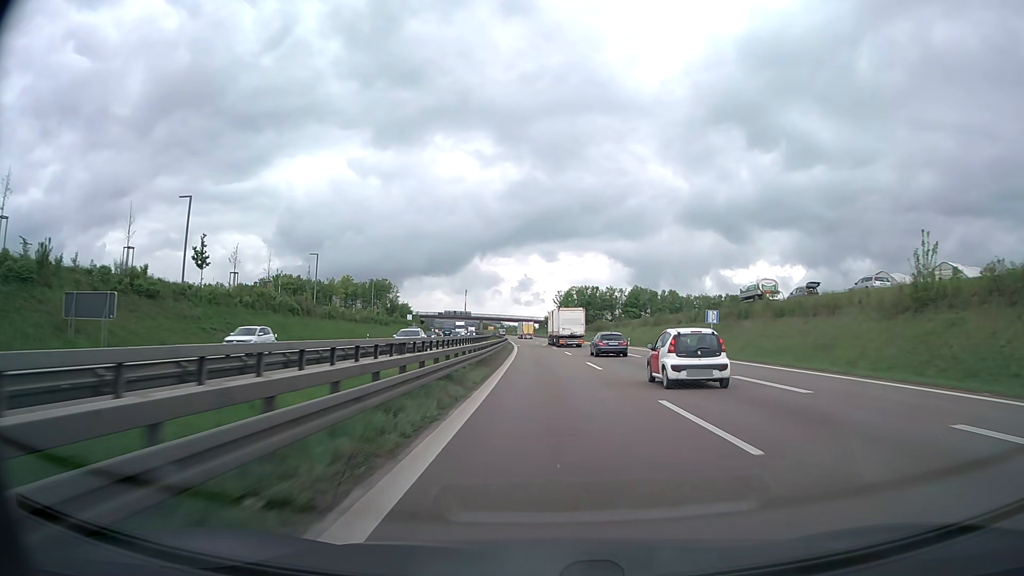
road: trunk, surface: asphalt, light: Day
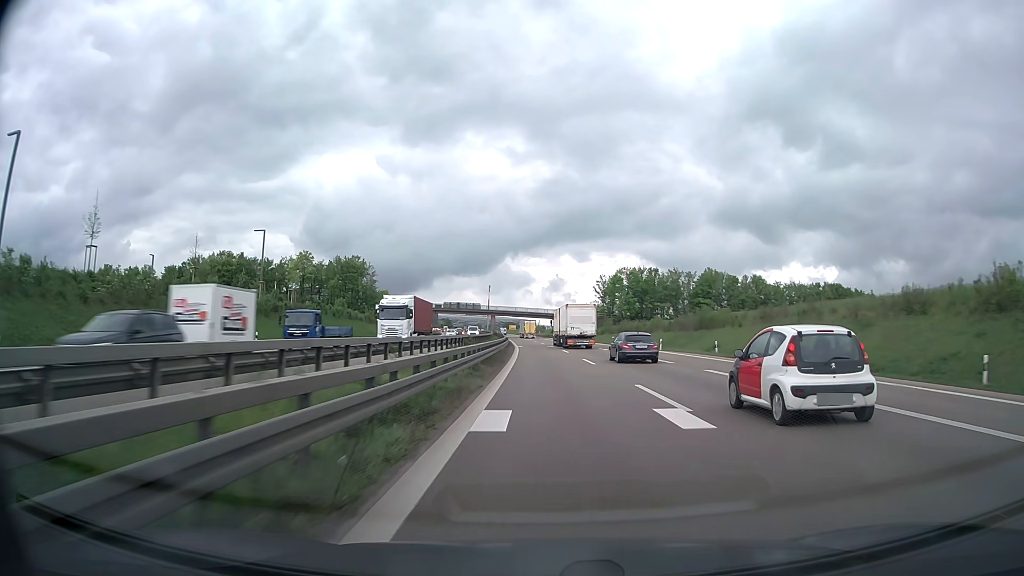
(-1.5, +67.8) m; -3°
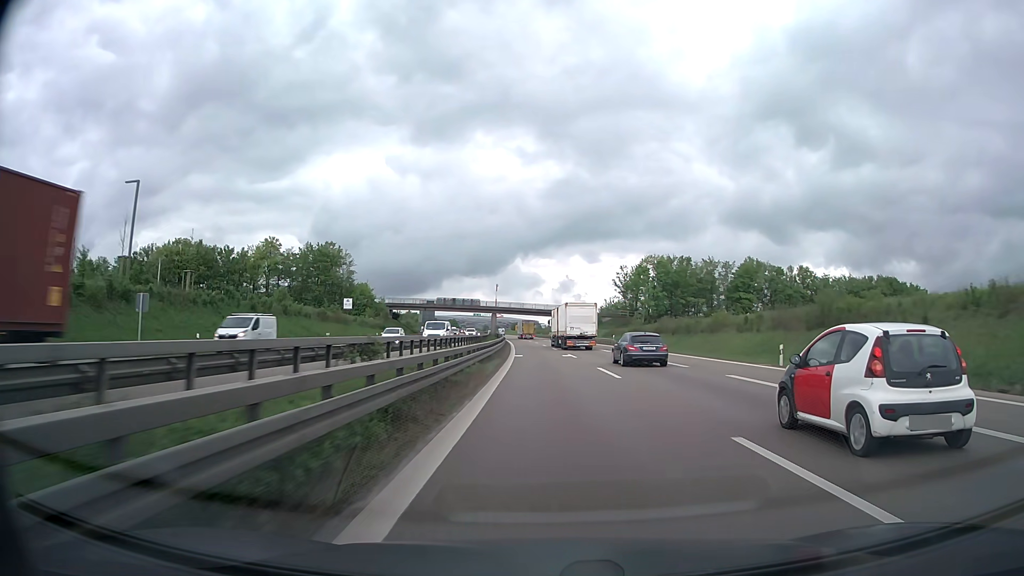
(-0.2, +27.2) m; -1°
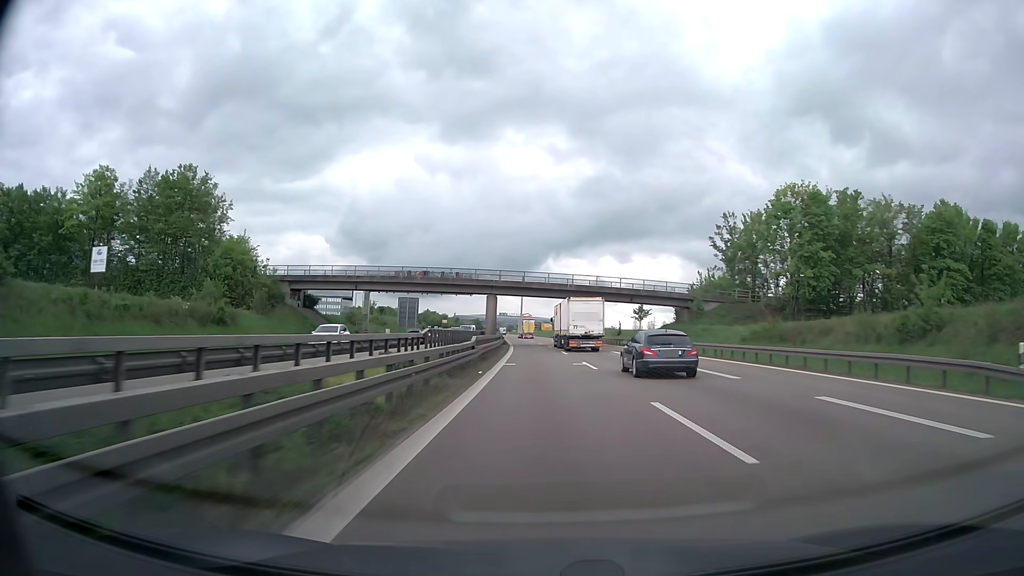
(-1.6, +67.8) m; -3°
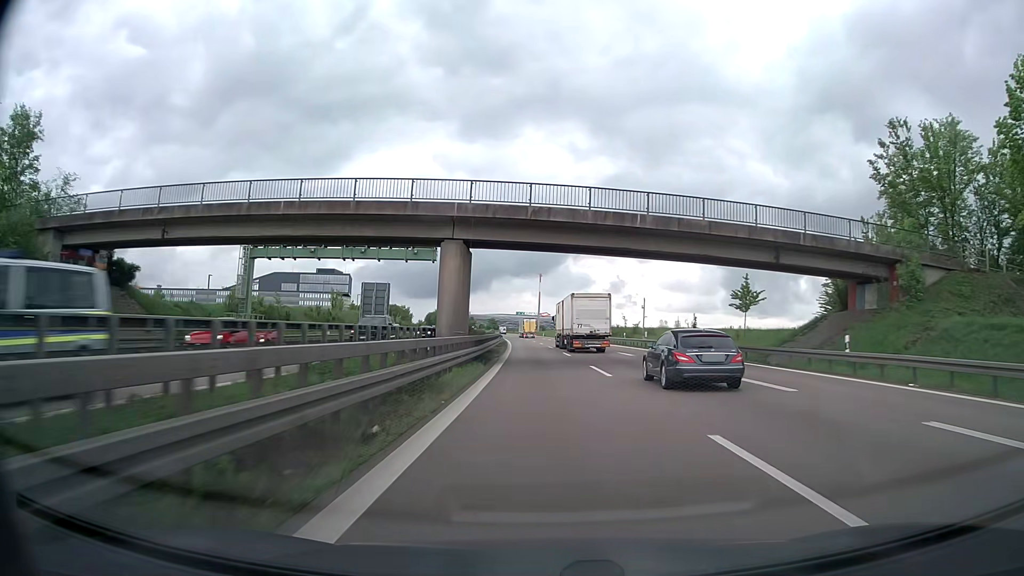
(-0.6, +40.3) m; -2°
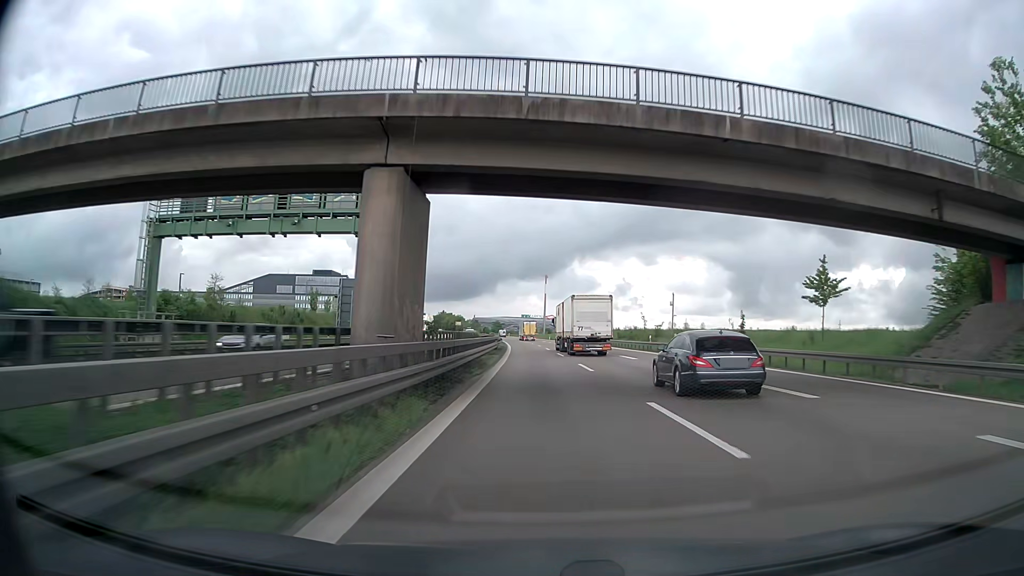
(0.0, +13.5) m; 0°
(0, +10) (0, +20) (0, +30) (0, +40) (-1, +50) (-1, +60) (-2, +70) (-2, +80) (-3, +90) (-3, +100) m
